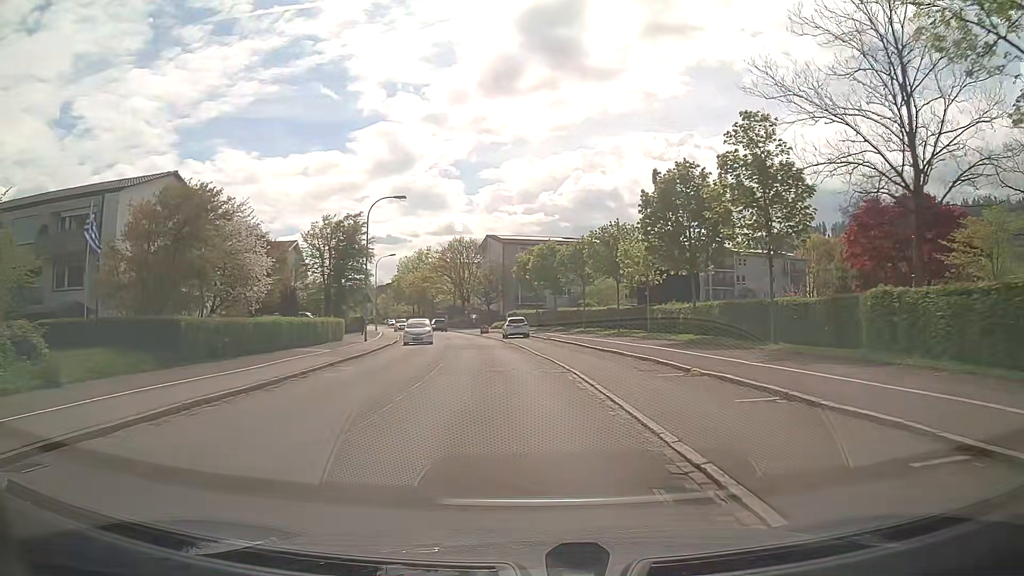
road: tertiary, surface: asphalt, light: Day
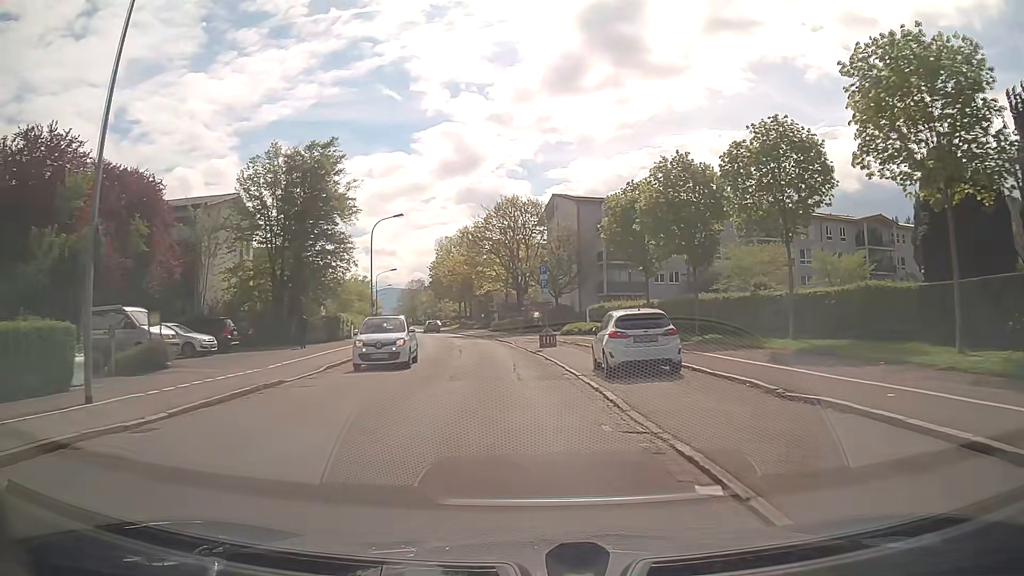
(-2.0, +32.6) m; -6°
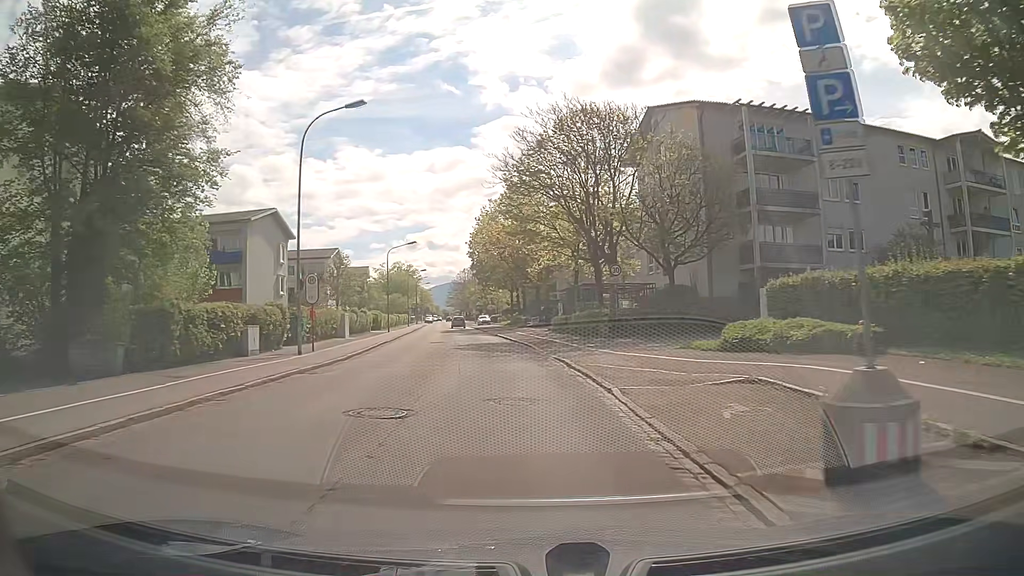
(-1.2, +27.0) m; -6°
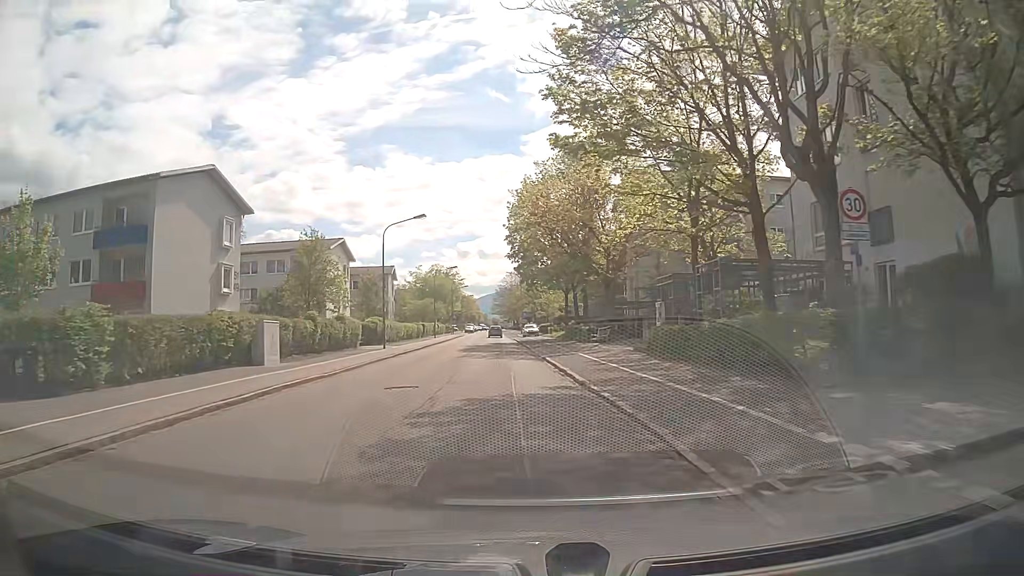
(-0.6, +20.5) m; -4°
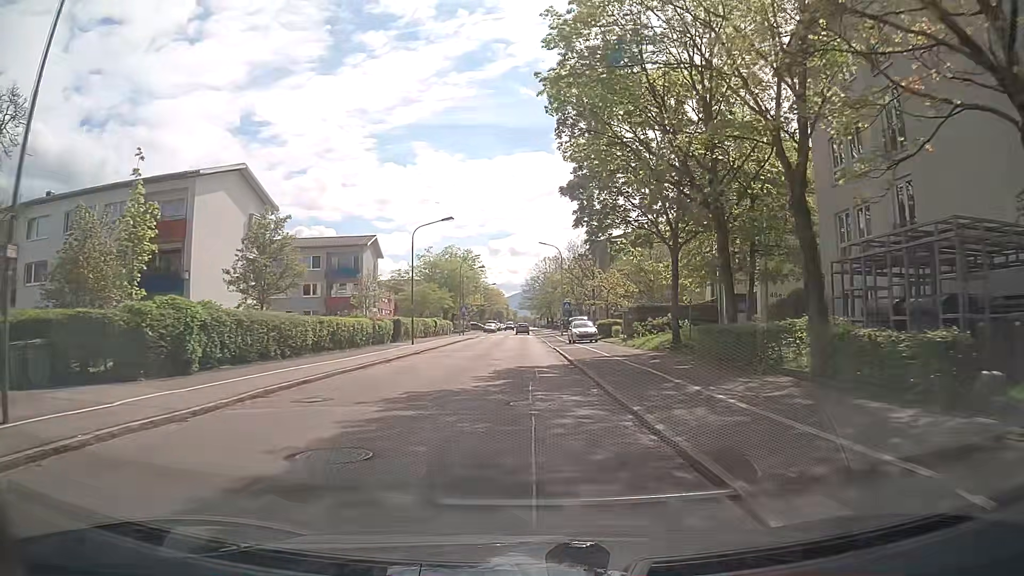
(-1.4, +34.3) m; -3°
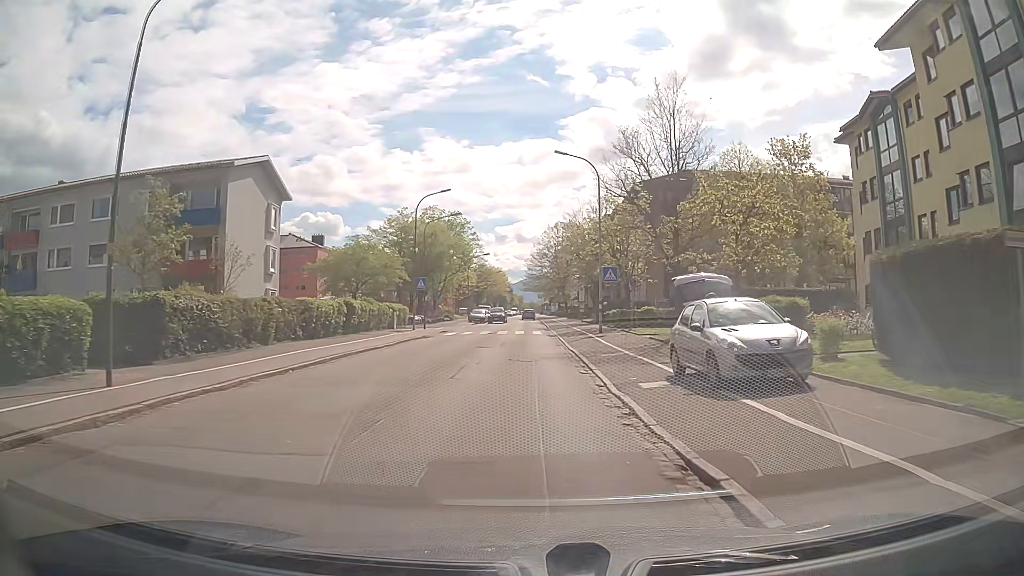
(-0.1, +33.1) m; 0°
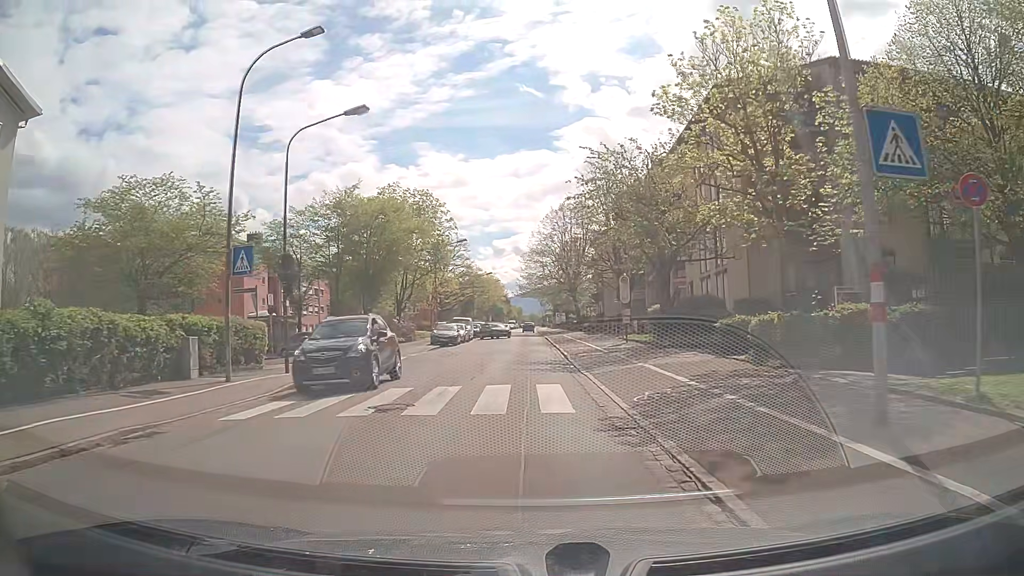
(-0.1, +27.8) m; 0°
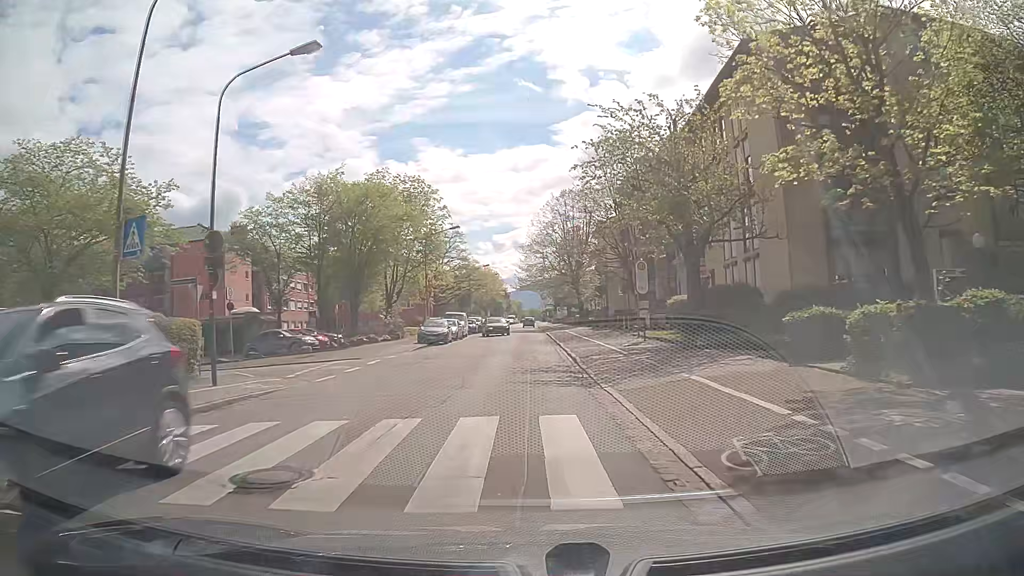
(0.0, +5.2) m; 0°
(0, +10) (0, +20) (0, +30) (-1, +40) (-1, +50) (-1, +60) (-1, +70) (-1, +80) (-1, +90) (-2, +100) m
